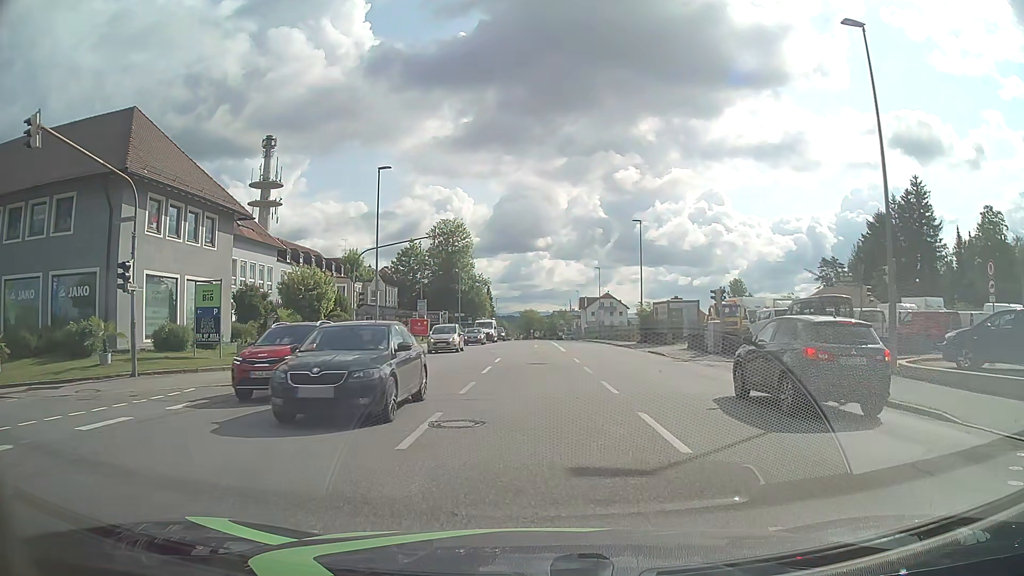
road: tertiary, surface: asphalt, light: Day
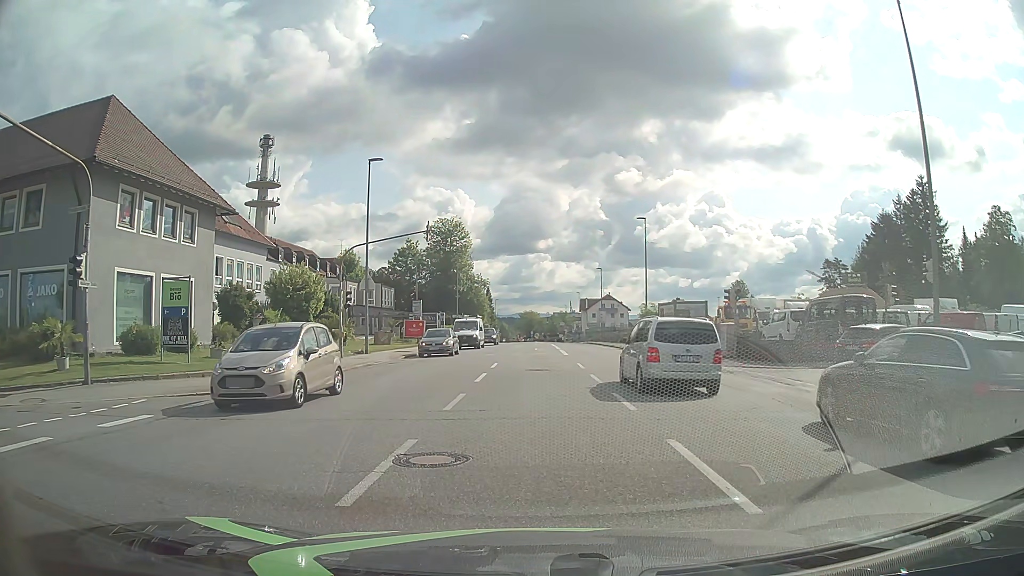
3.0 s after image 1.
(0.0, +2.2) m; +1°
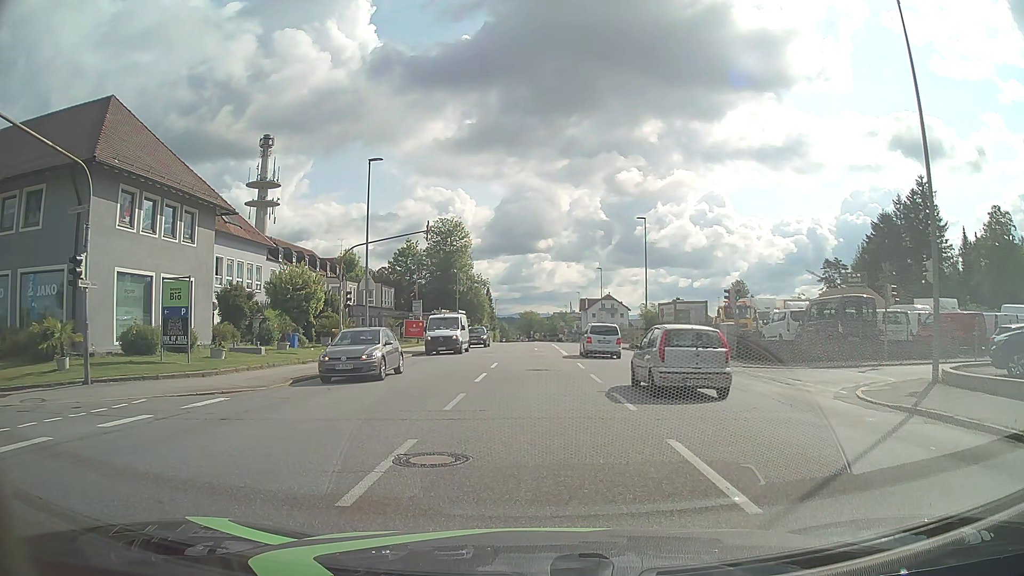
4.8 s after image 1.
(0.0, 0.0) m; 0°
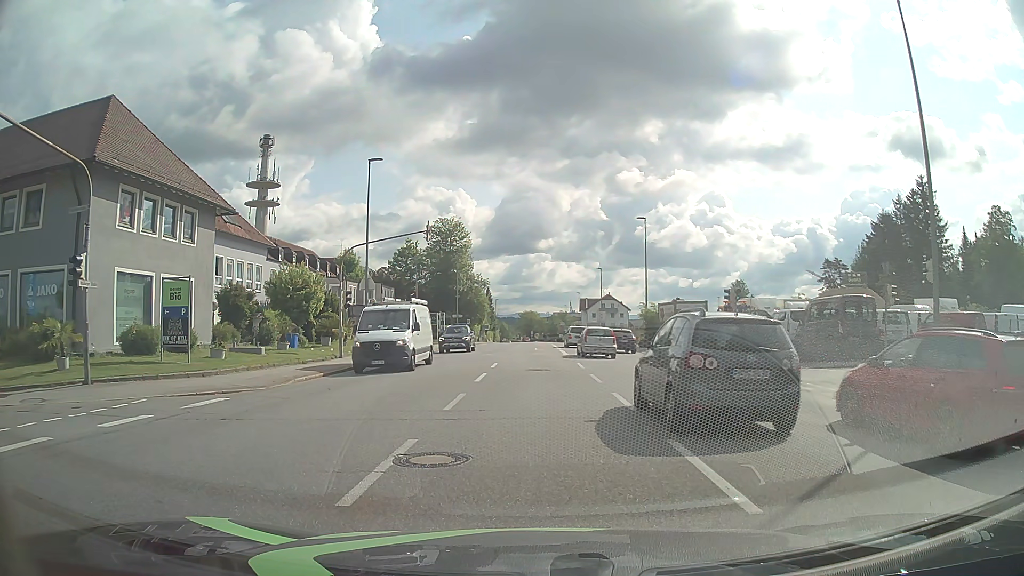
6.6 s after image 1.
(0.0, 0.0) m; 0°
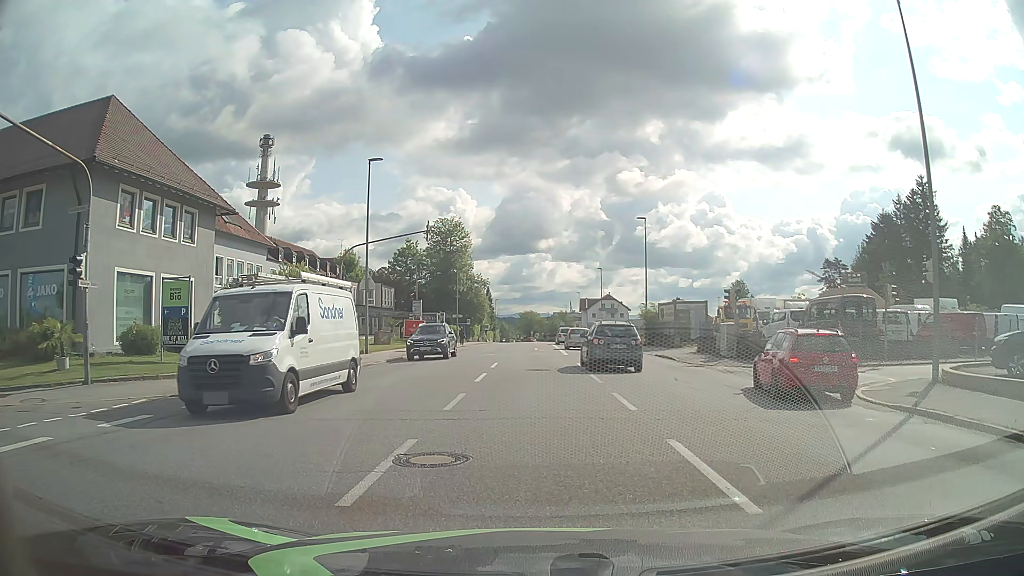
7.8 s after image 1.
(0.0, 0.0) m; 0°
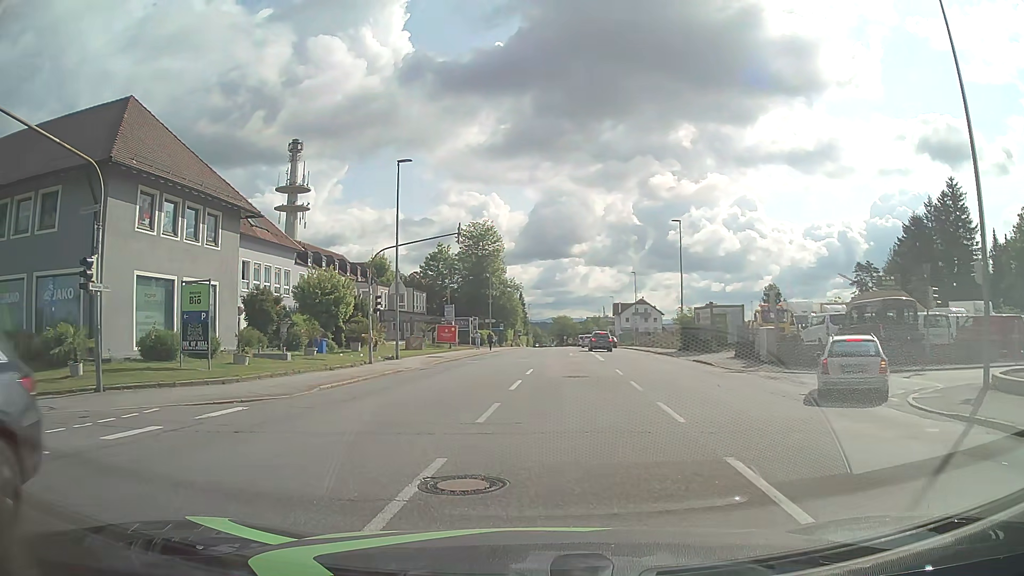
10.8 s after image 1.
(0.0, +1.0) m; -3°
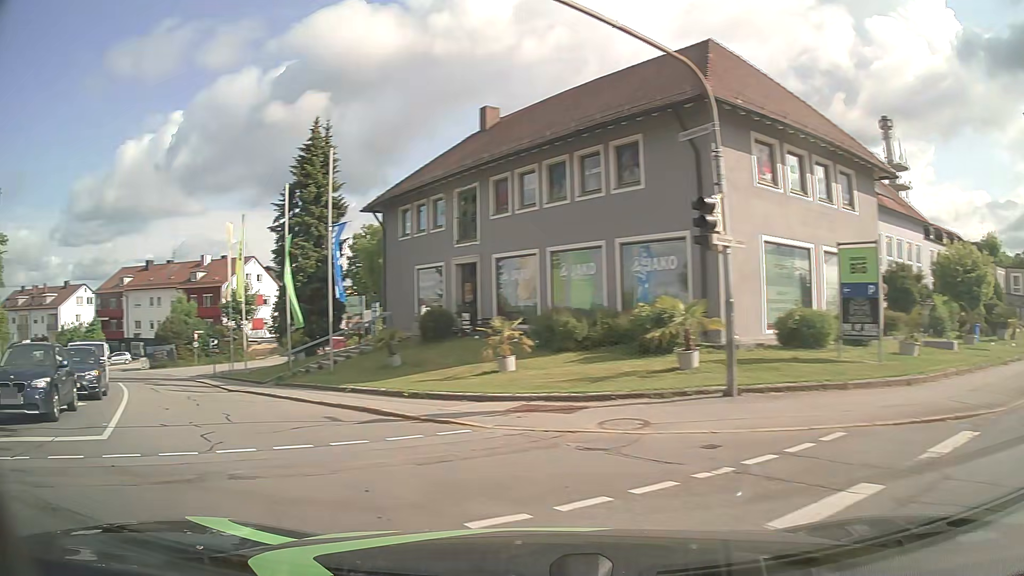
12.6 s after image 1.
(-2.6, +5.3) m; -53°
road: residential
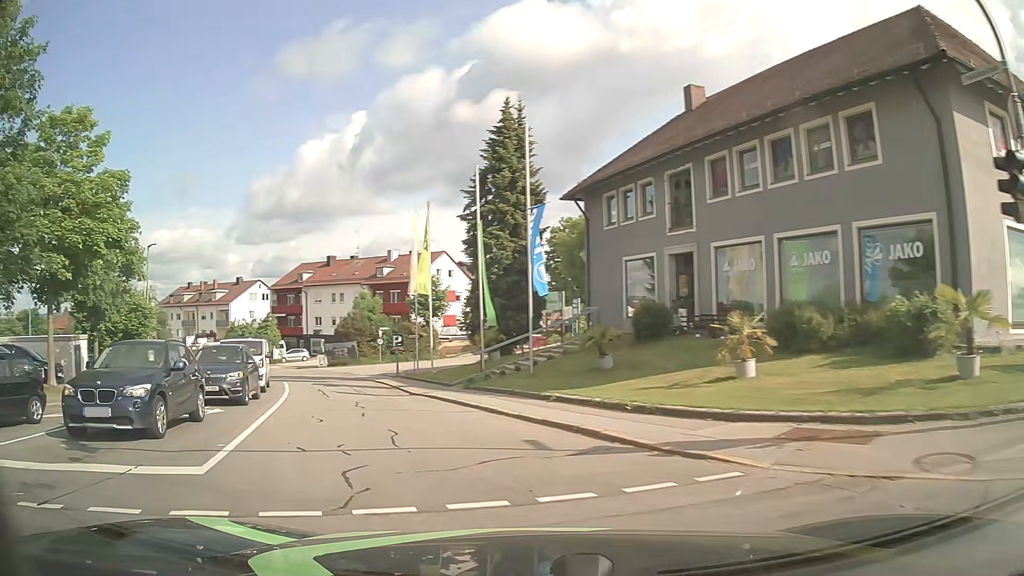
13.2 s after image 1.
(-0.5, +3.1) m; -18°
